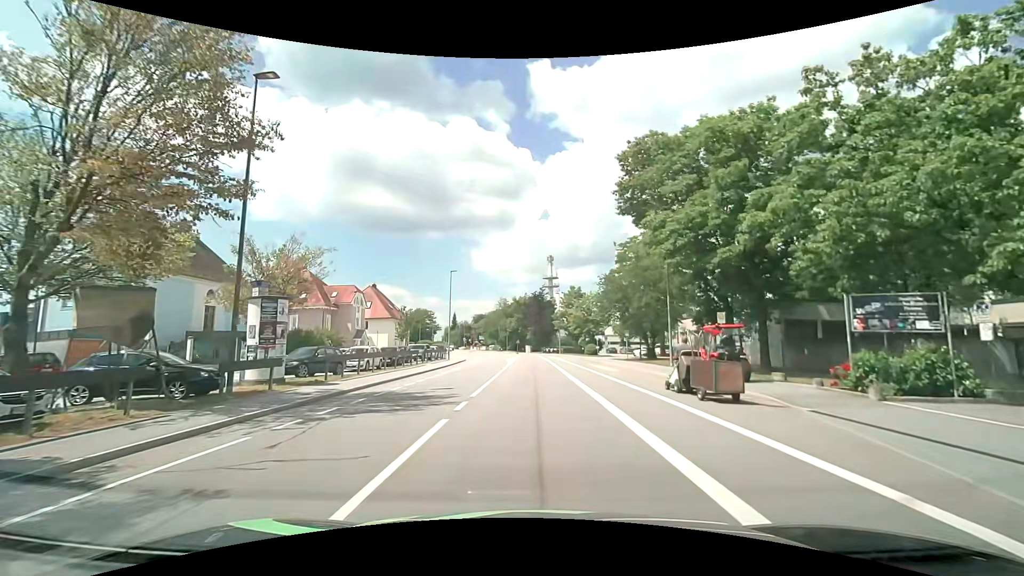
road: tertiary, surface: asphalt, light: Day
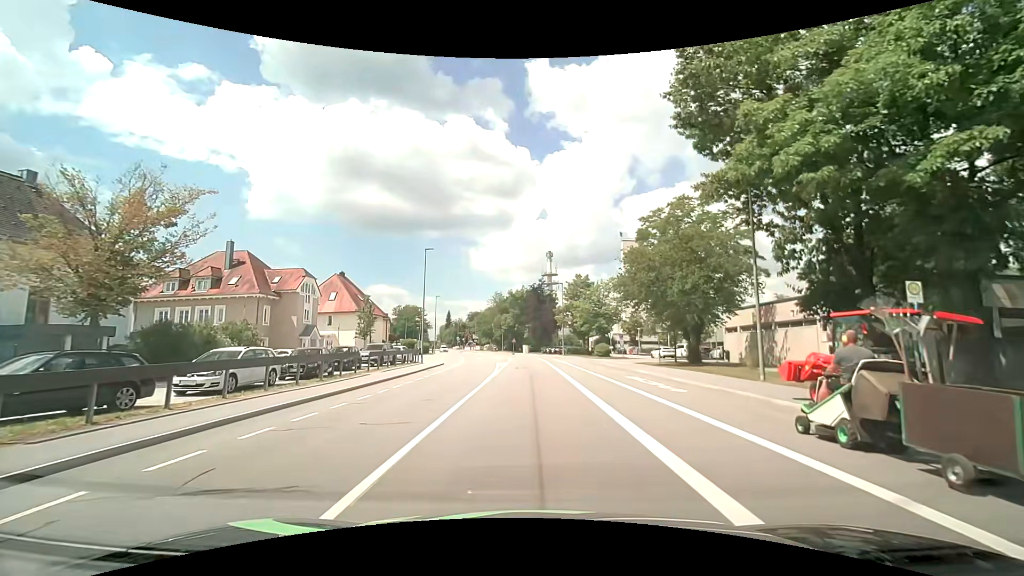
(0.0, +13.1) m; -1°
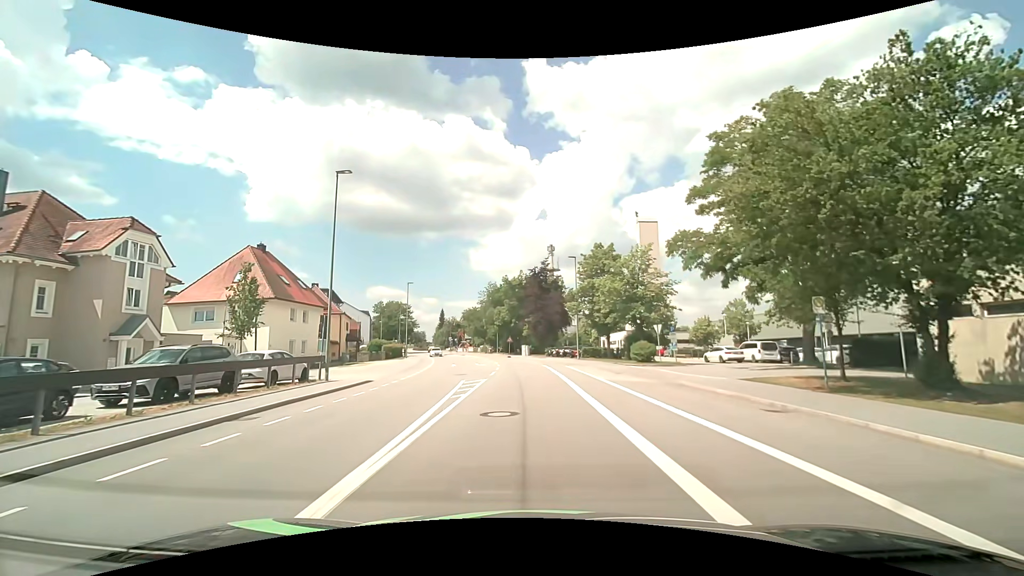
(+0.3, +20.6) m; +1°
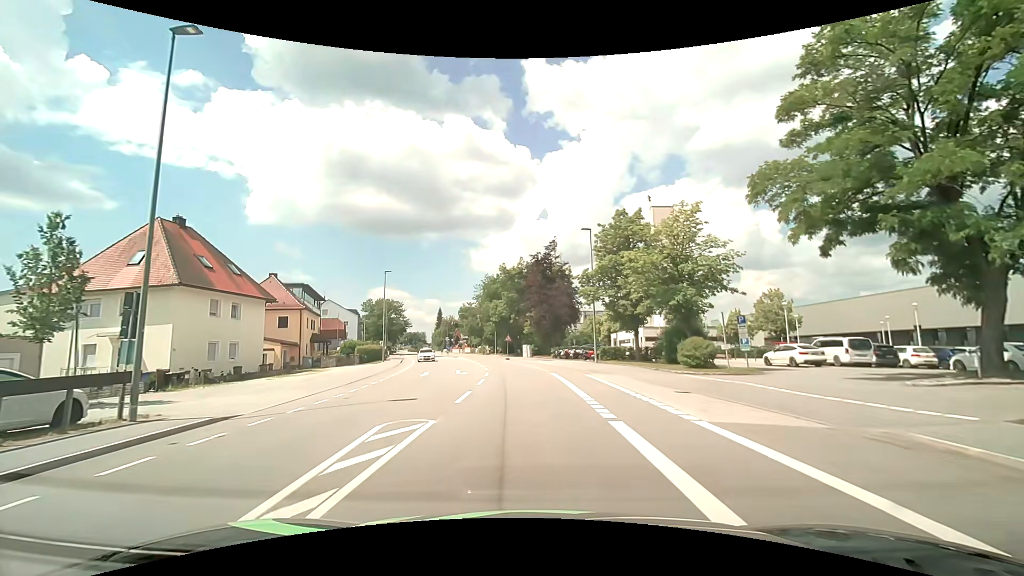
(0.0, +11.6) m; 0°
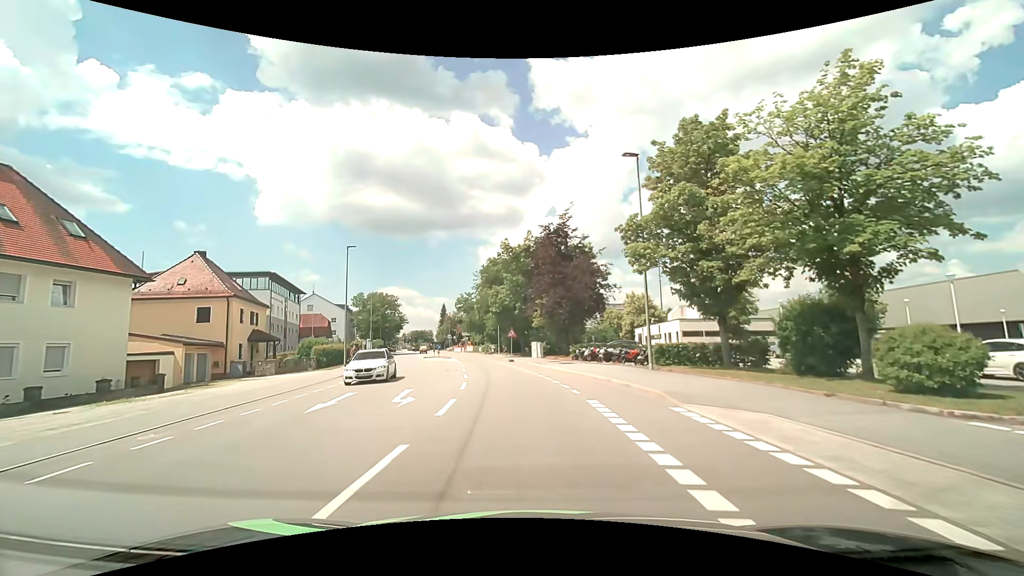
(0.0, +14.3) m; -1°
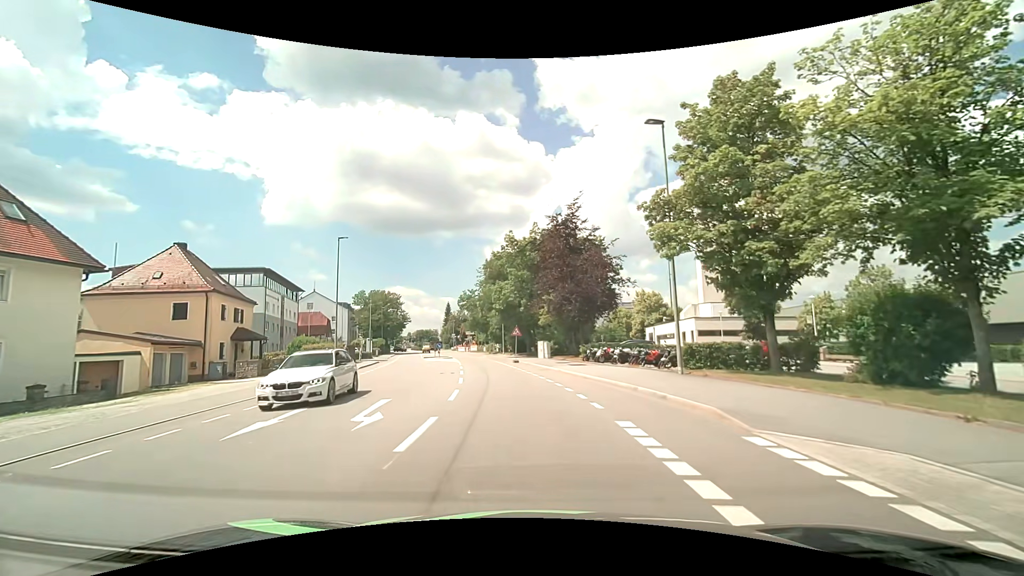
(0.0, +3.4) m; -1°
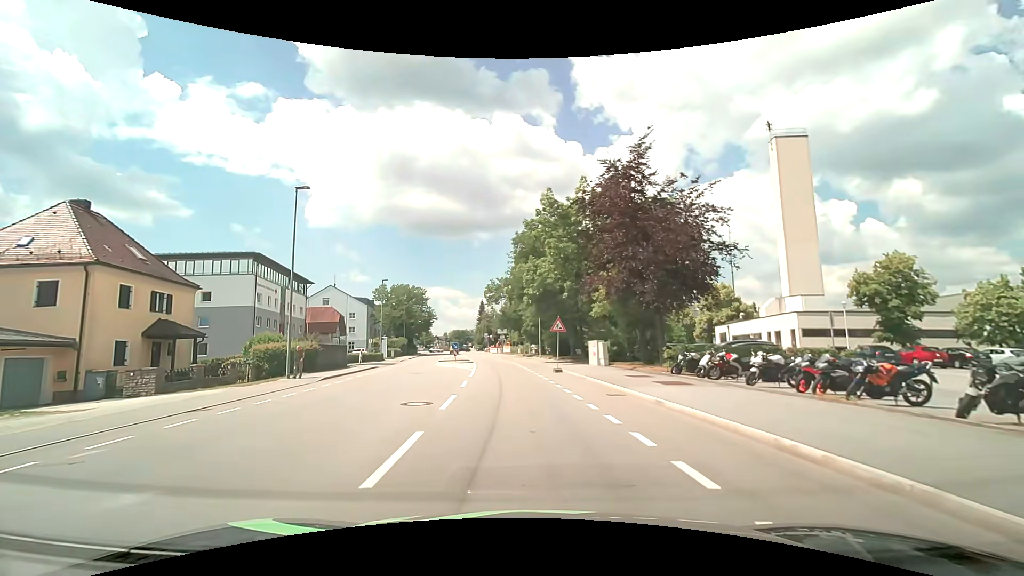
(-0.4, +13.7) m; -4°
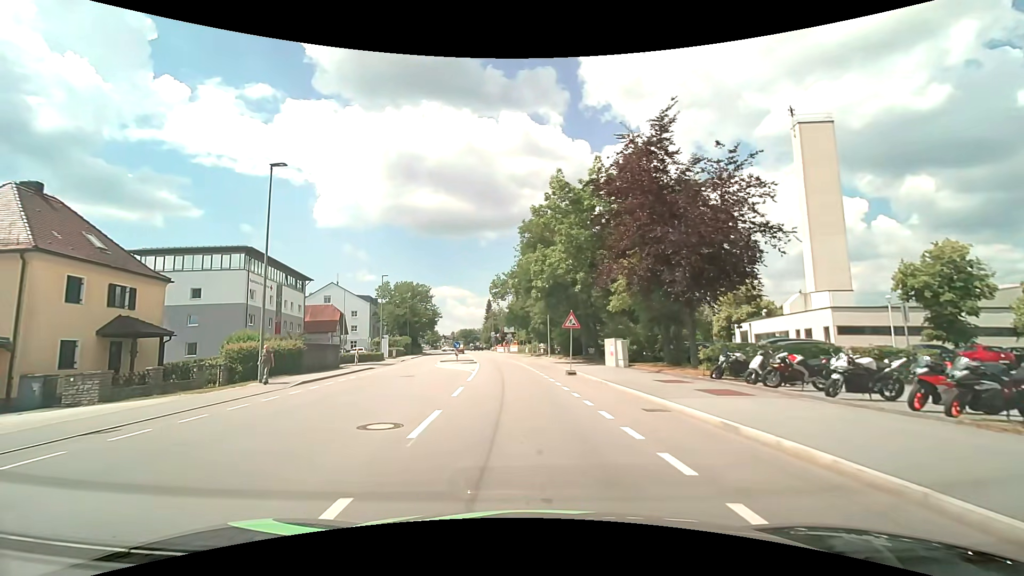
(-0.1, +3.6) m; -1°
